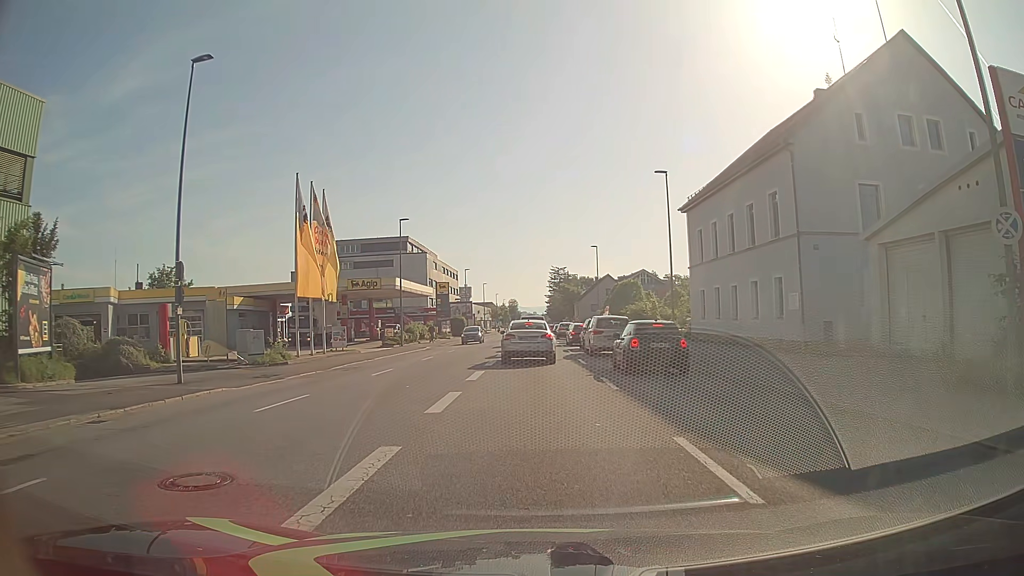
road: tertiary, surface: asphalt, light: Day
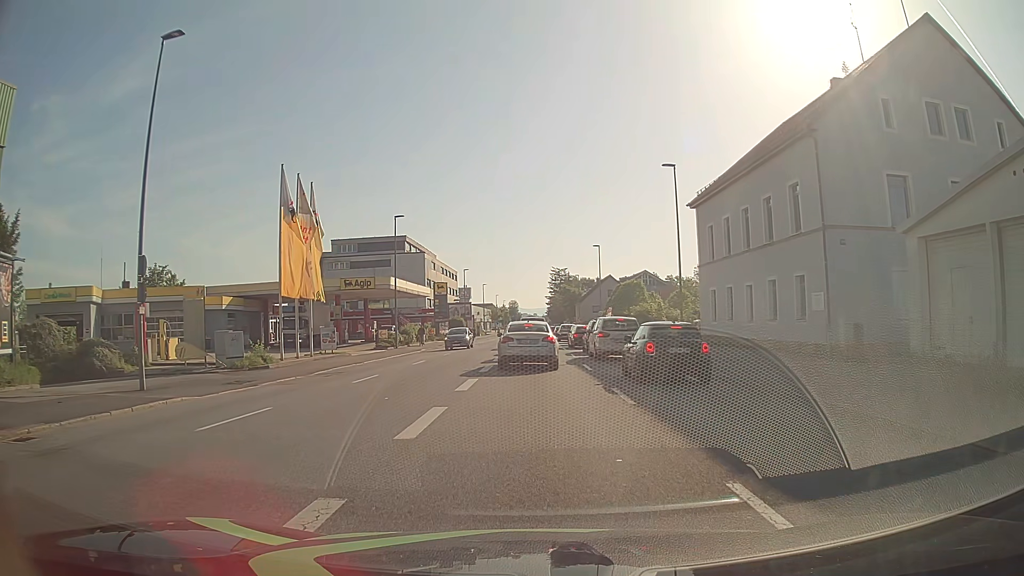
(0.0, +2.2) m; 0°
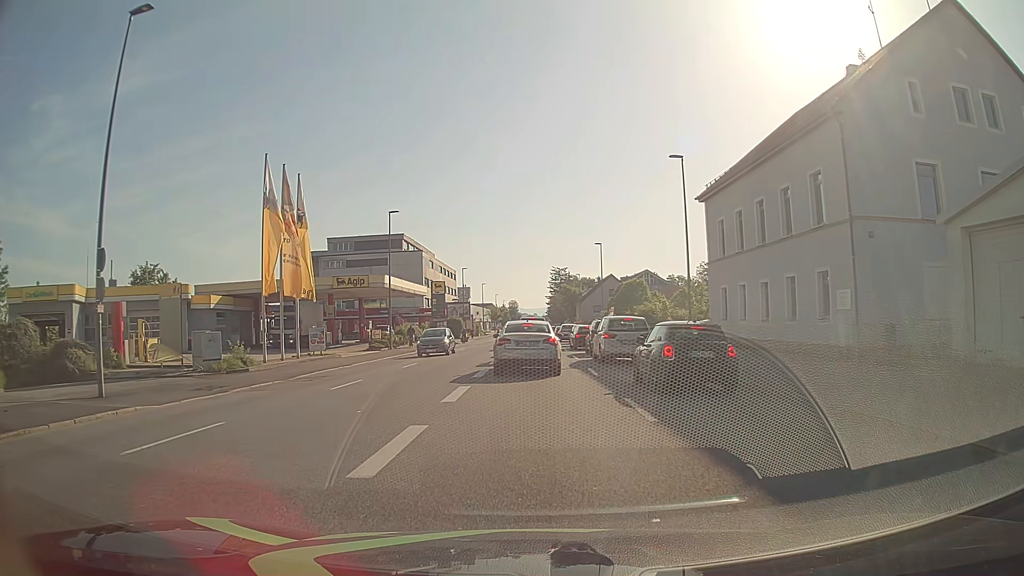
(0.0, +2.0) m; 0°
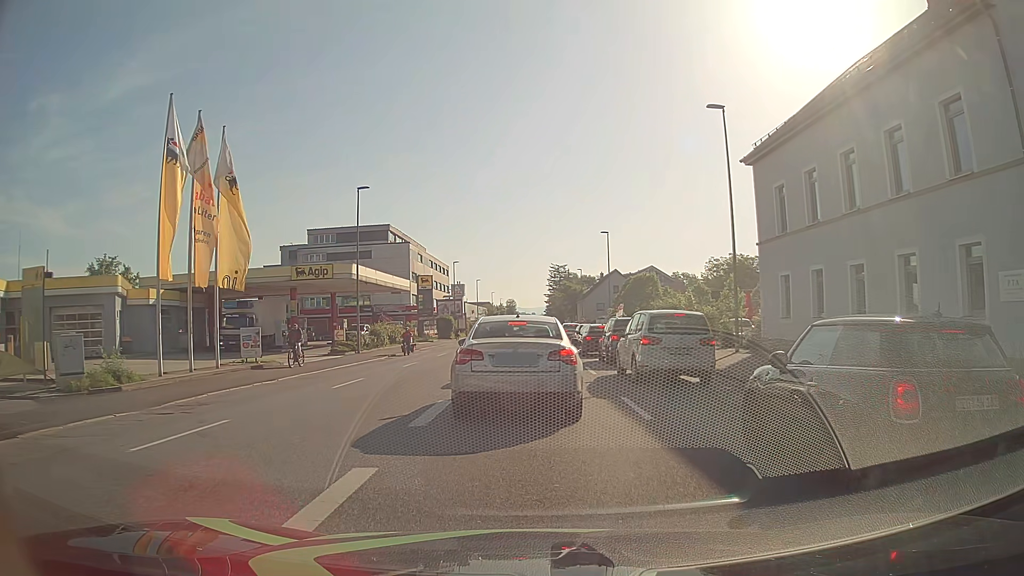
(+0.1, +8.6) m; -1°
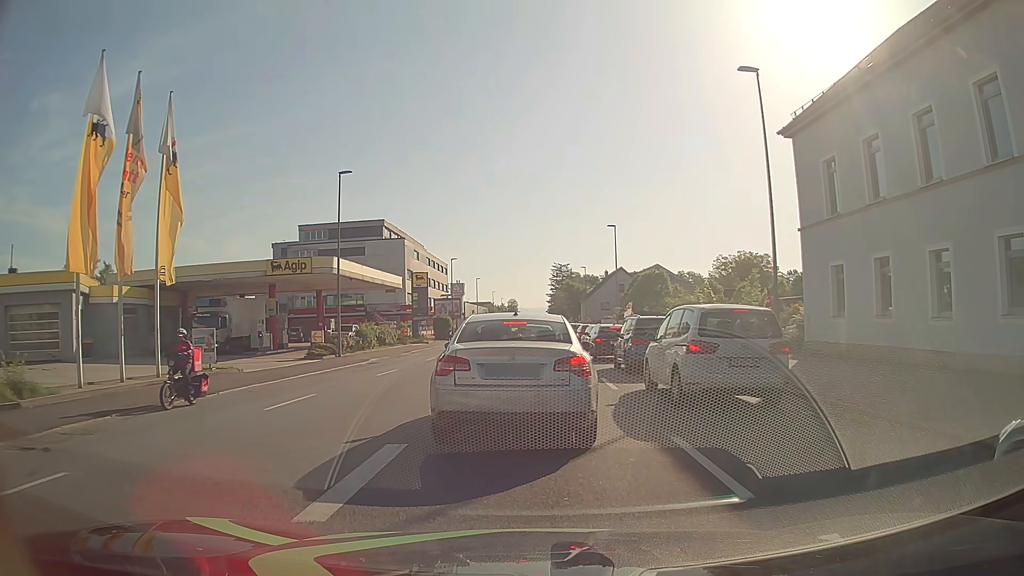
(+0.1, +4.3) m; 0°
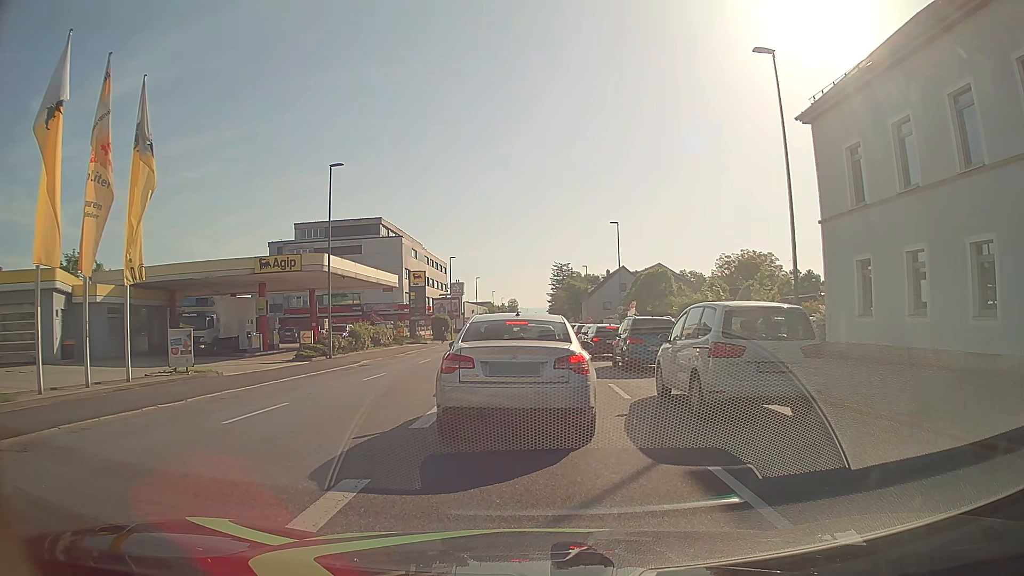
(0.0, +1.7) m; 0°
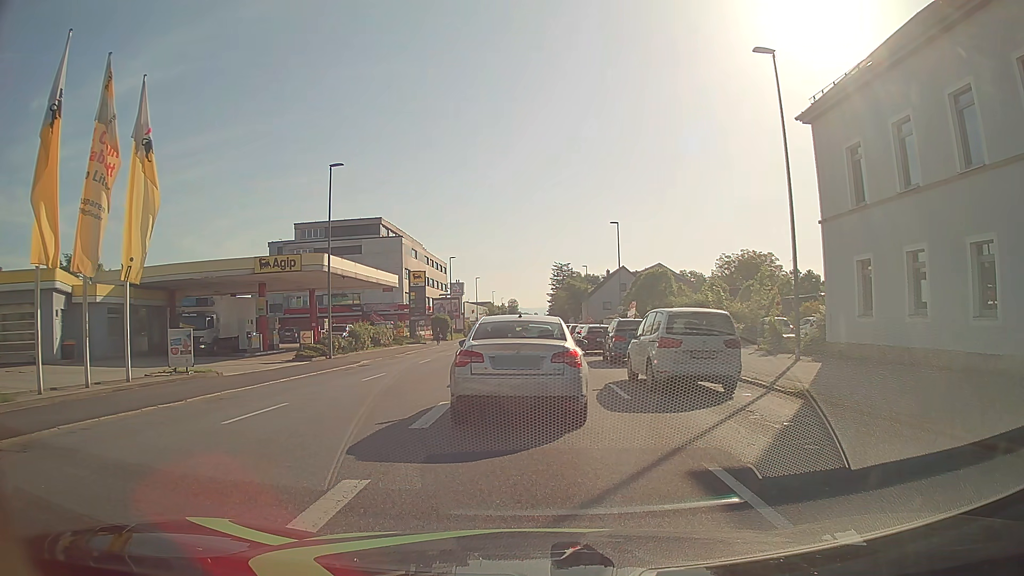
(0.0, +0.1) m; 0°
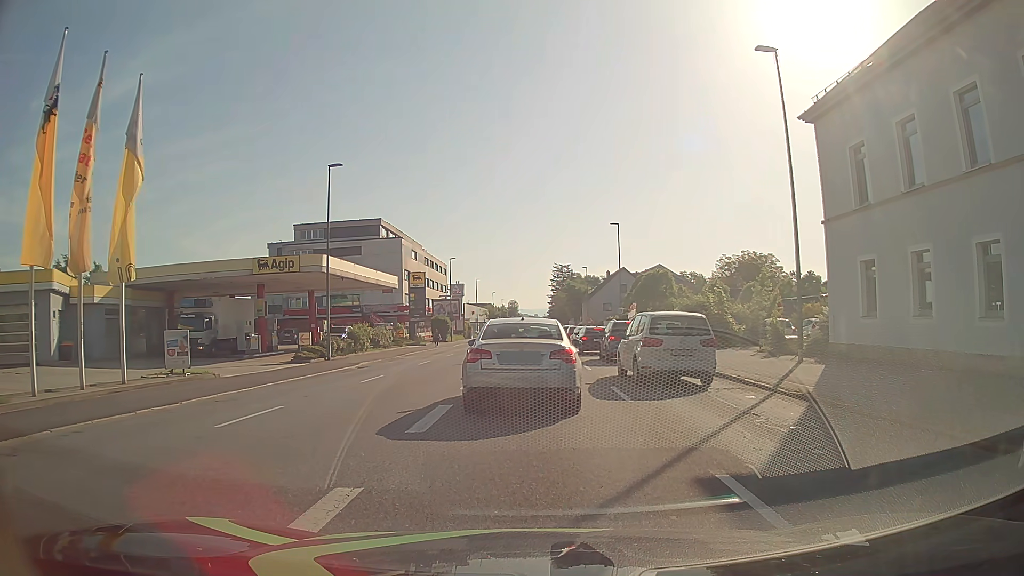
(0.0, +0.2) m; 0°
